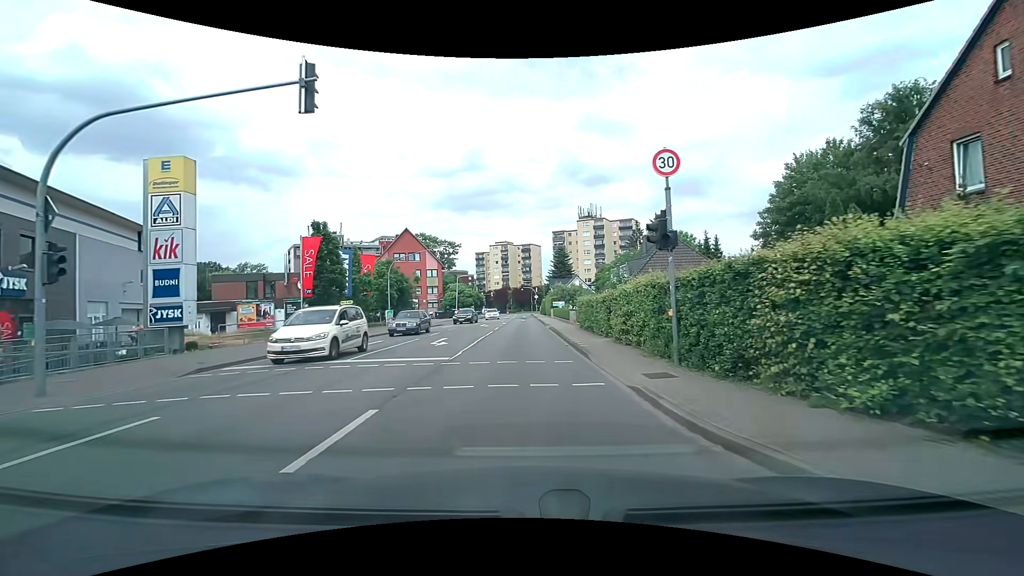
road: secondary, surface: asphalt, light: Day
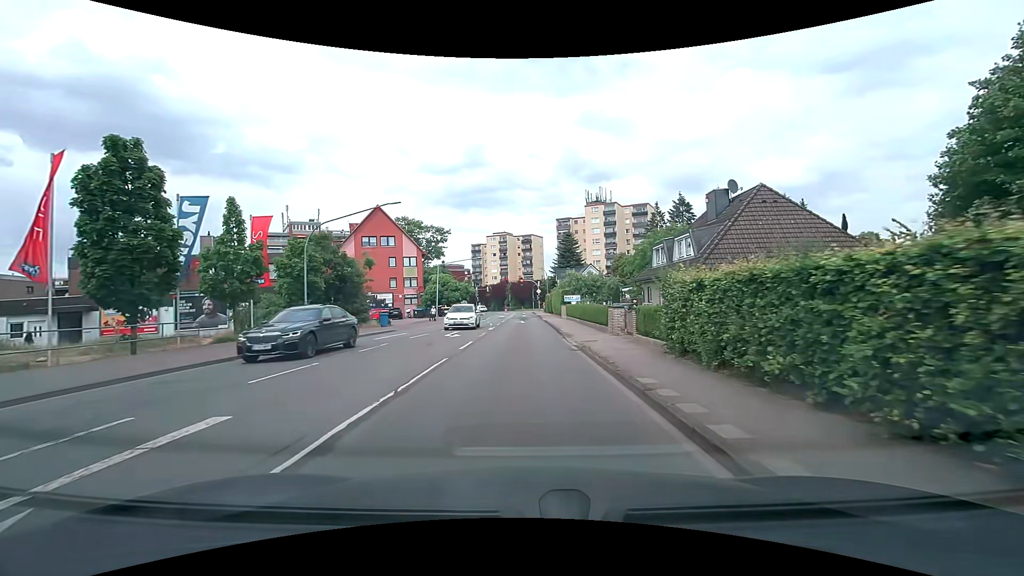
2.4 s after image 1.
(0.0, +17.9) m; 0°
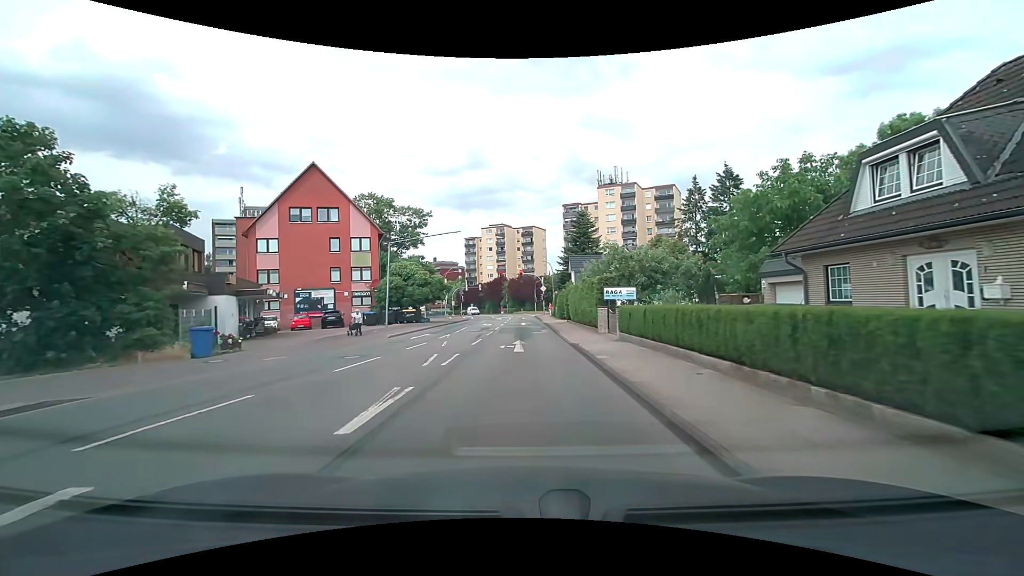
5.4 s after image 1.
(-0.1, +22.5) m; -1°
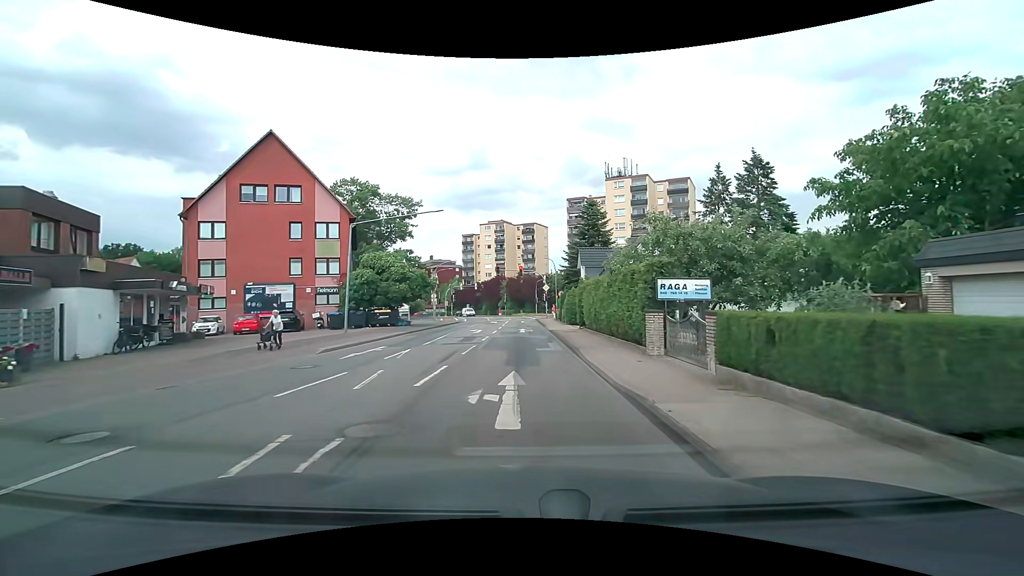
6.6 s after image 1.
(0.0, +8.9) m; +1°
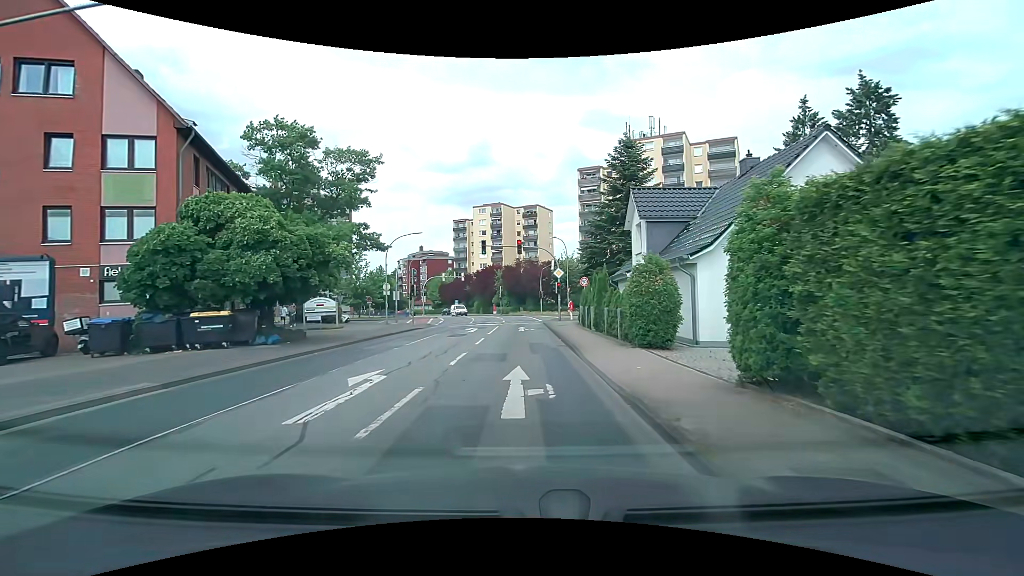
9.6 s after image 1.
(-0.1, +21.5) m; -1°
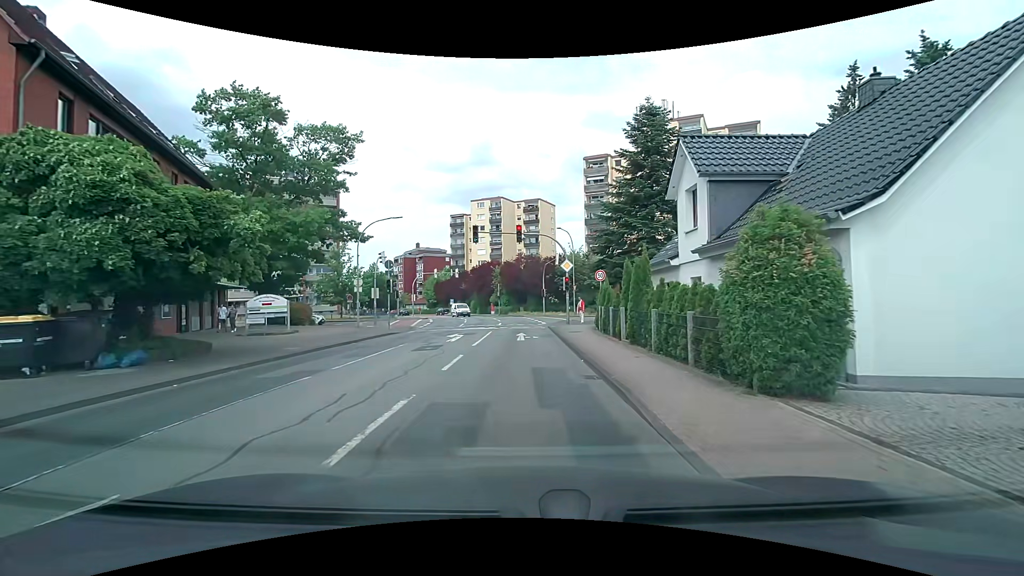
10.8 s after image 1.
(0.0, +7.1) m; 0°
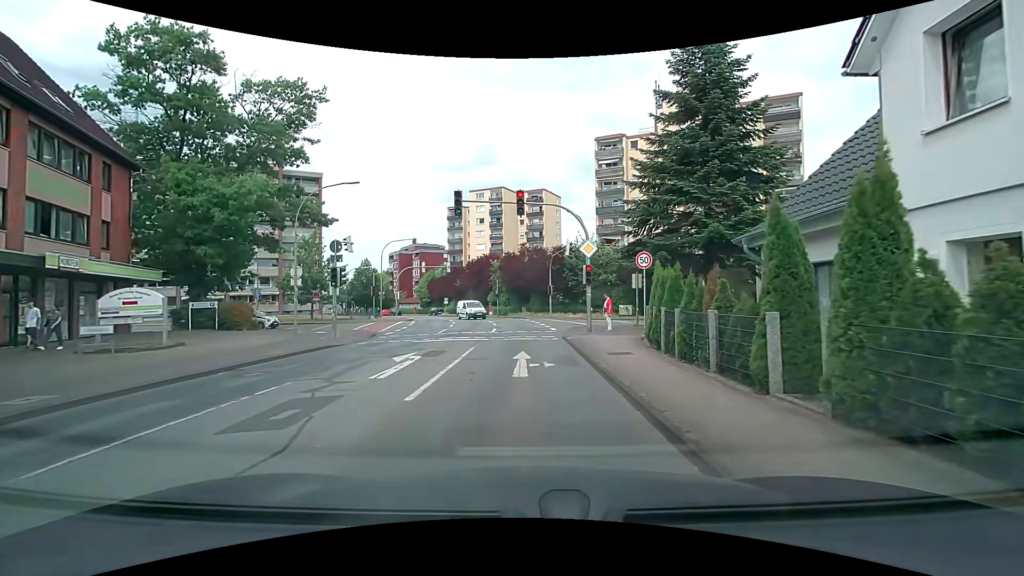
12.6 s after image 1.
(0.0, +9.5) m; -1°
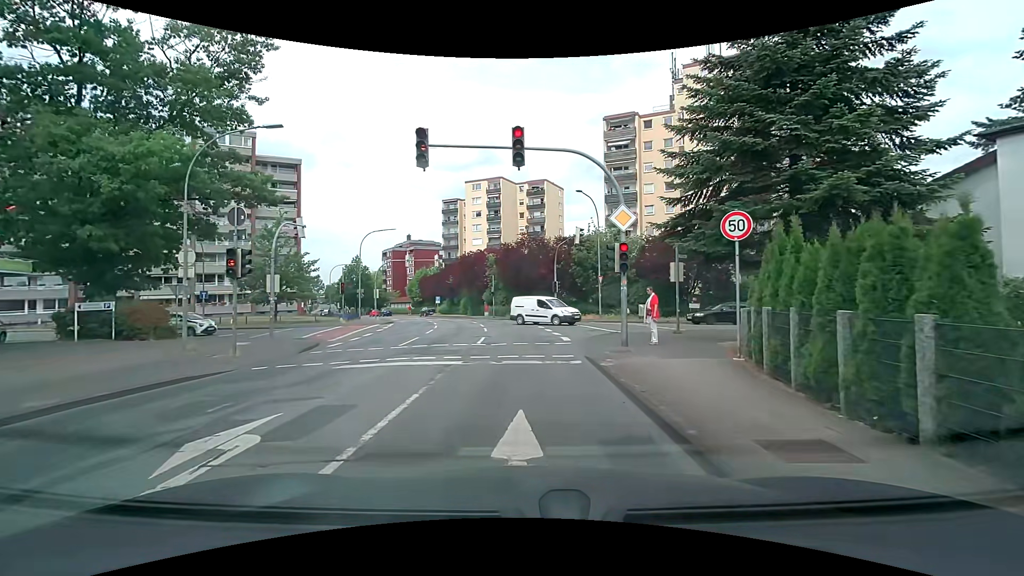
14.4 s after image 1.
(+0.1, +7.8) m; +2°
(0, +10) (0, +20) (-1, +30) (-3, +40) (-6, +49) (-9, +59) (-13, +68) (-18, +77) (-23, +85) (-28, +94) m
